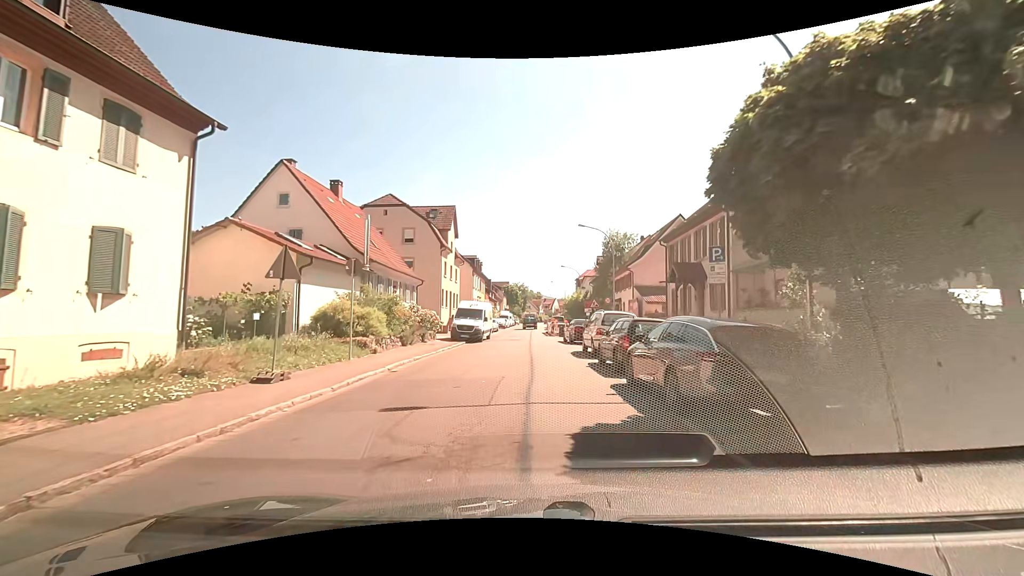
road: tertiary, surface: asphalt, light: Day
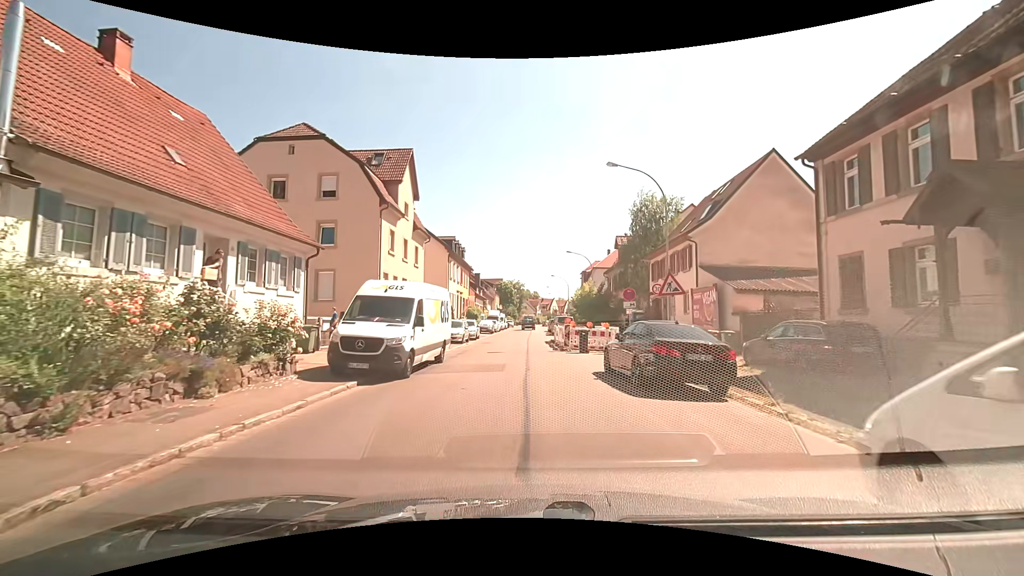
(+0.3, +18.6) m; +1°
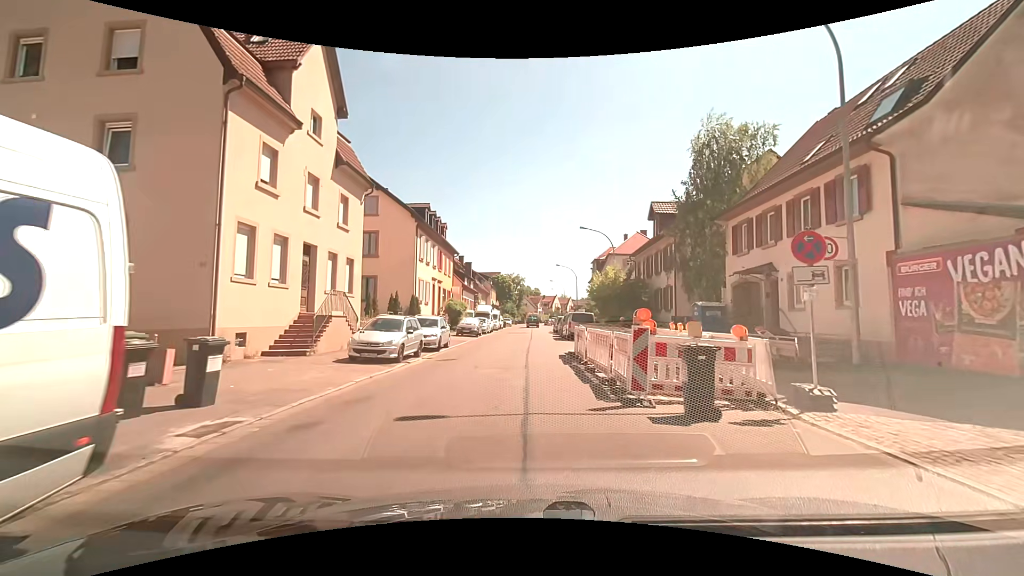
(+0.1, +15.2) m; 0°
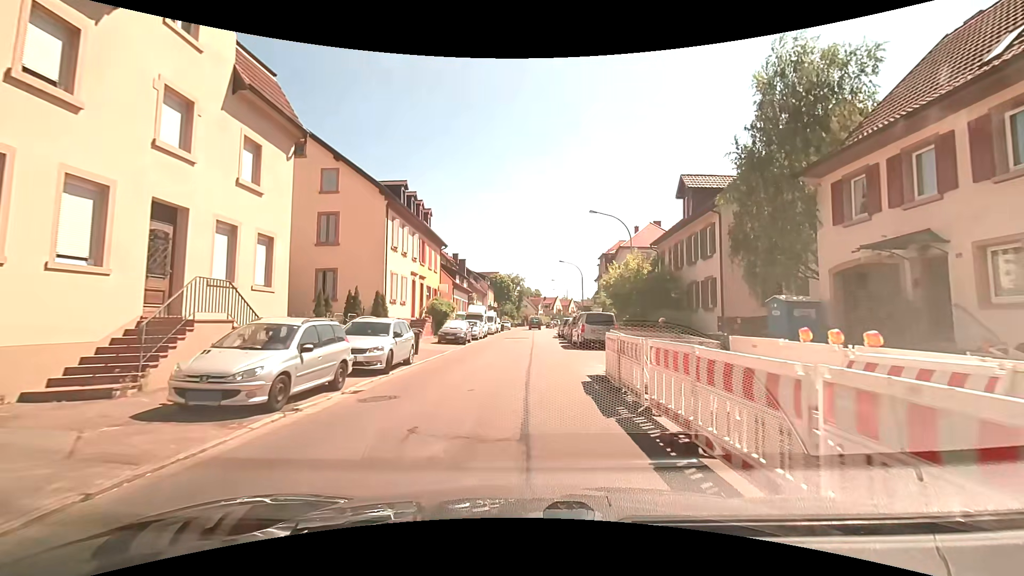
(0.0, +7.8) m; -1°
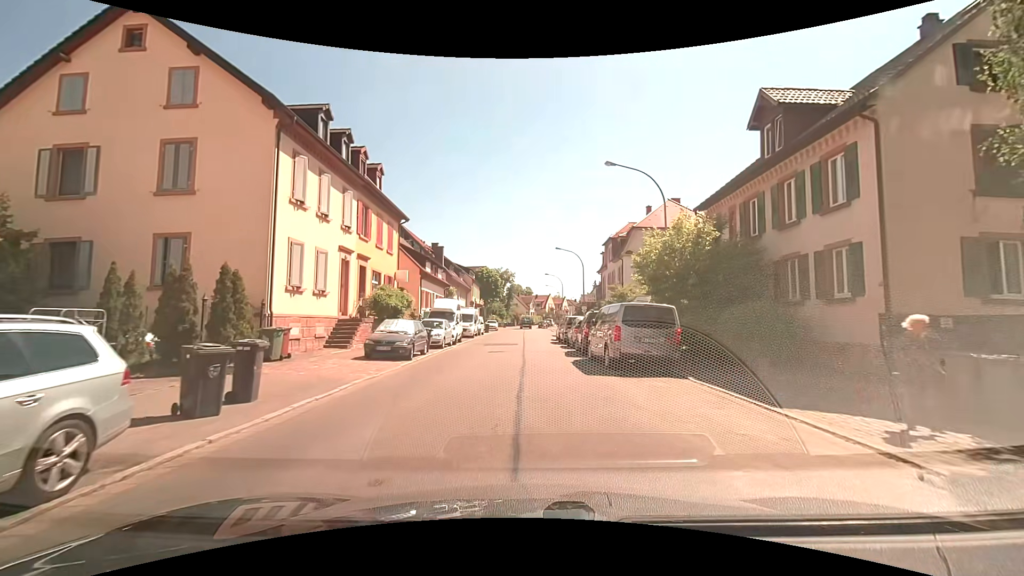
(+0.1, +12.0) m; +2°
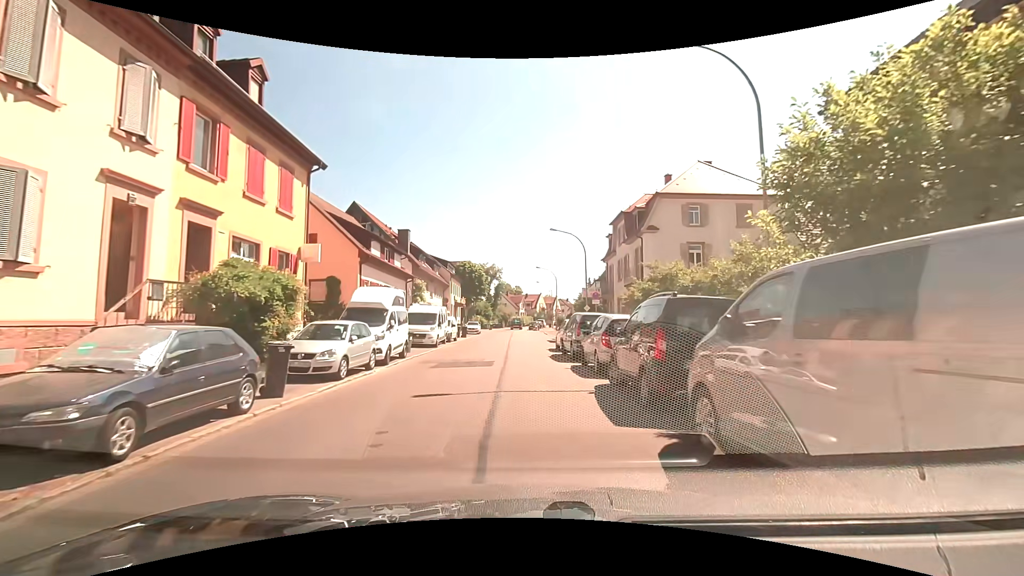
(0.0, +12.4) m; 0°
(0, +10) (0, +20) (0, +30) (0, +40) (0, +50) (0, +60) (0, +70) (-1, +80) (-1, +90) (-1, +100) m
